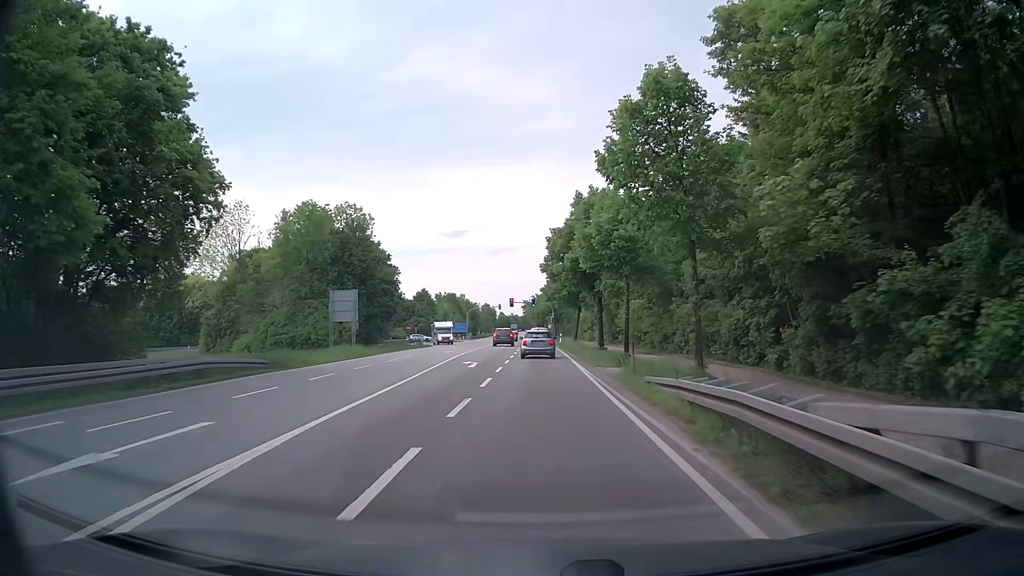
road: secondary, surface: asphalt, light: Day
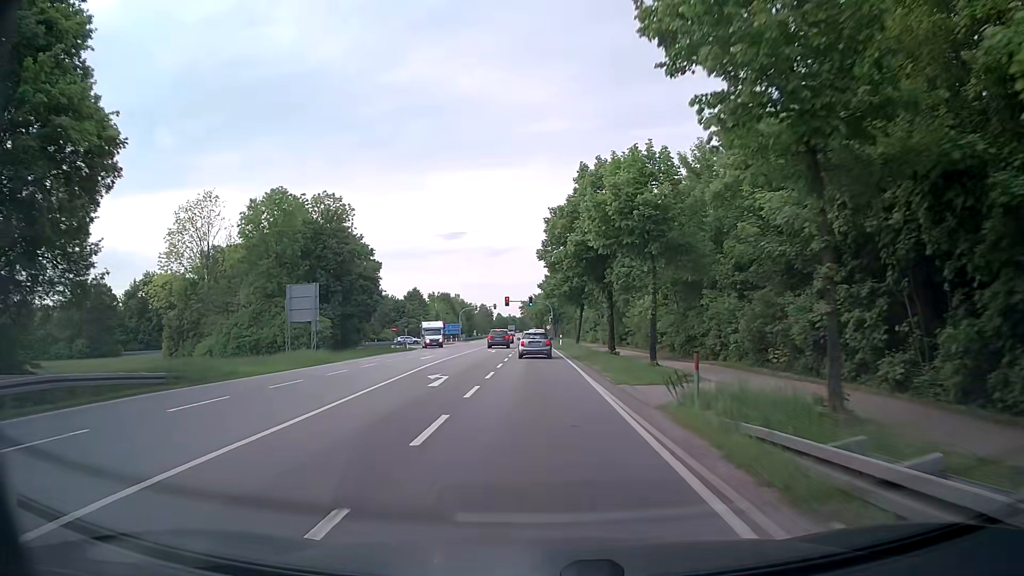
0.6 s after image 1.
(0.0, +8.5) m; 0°
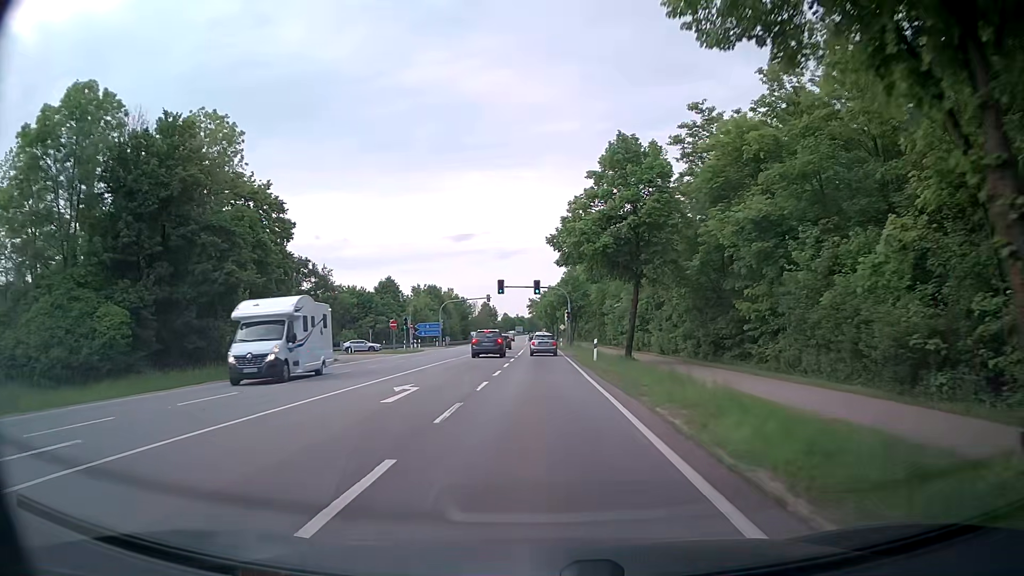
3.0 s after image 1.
(-0.4, +33.9) m; -1°
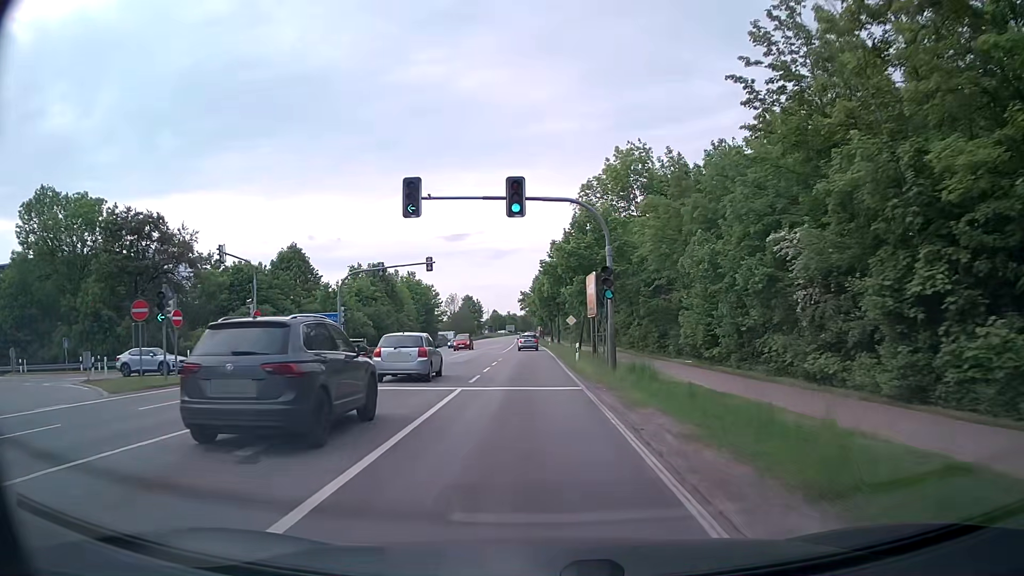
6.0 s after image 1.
(-0.3, +43.1) m; 0°
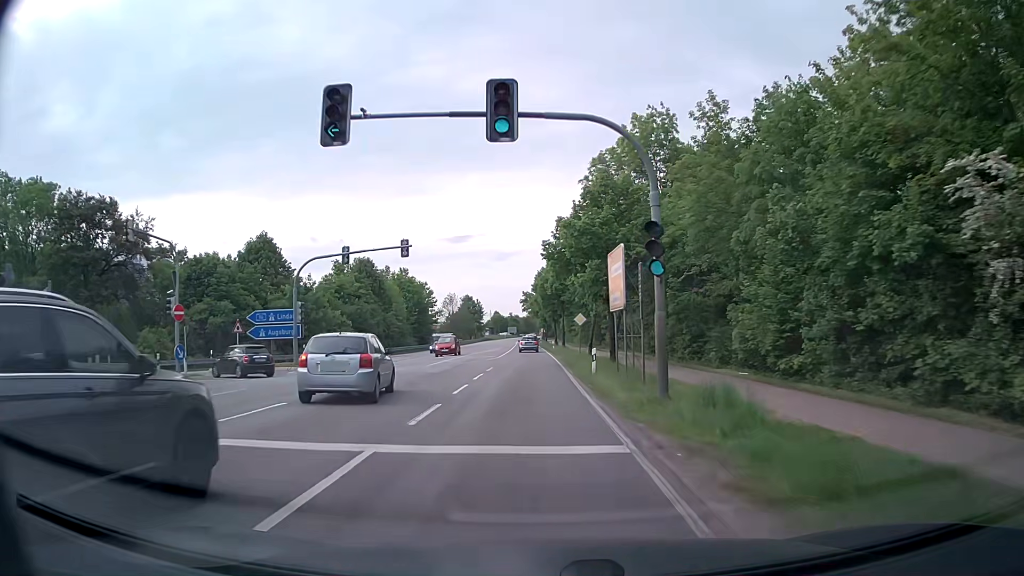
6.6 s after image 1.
(0.0, +9.3) m; 0°
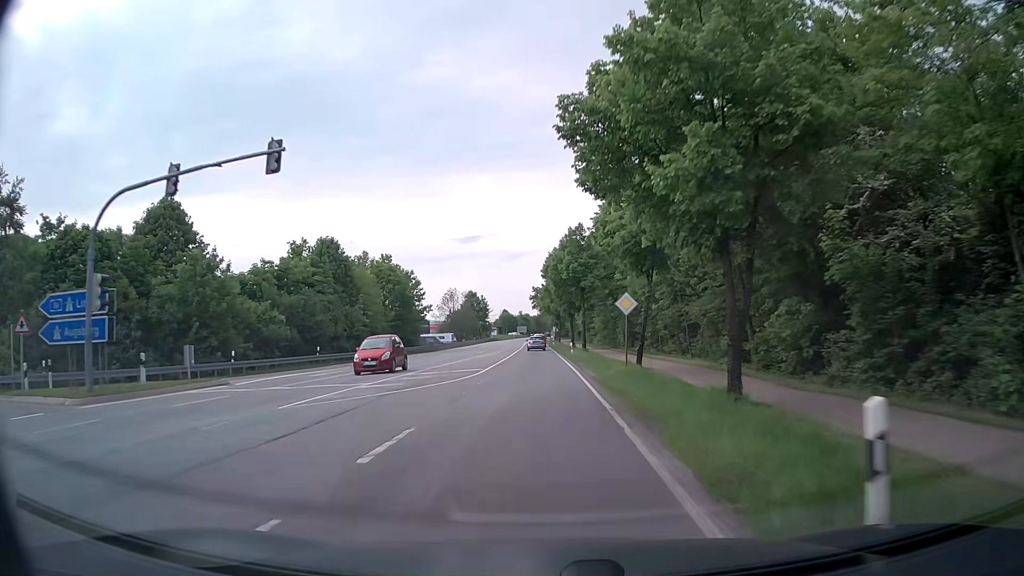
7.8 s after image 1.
(-0.2, +20.0) m; -1°
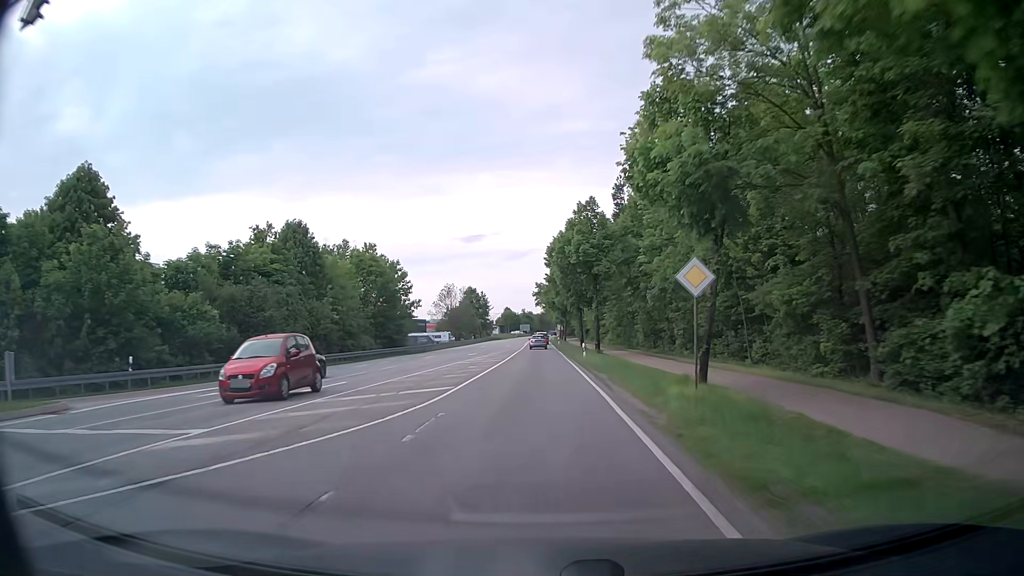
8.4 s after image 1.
(0.0, +10.6) m; 0°
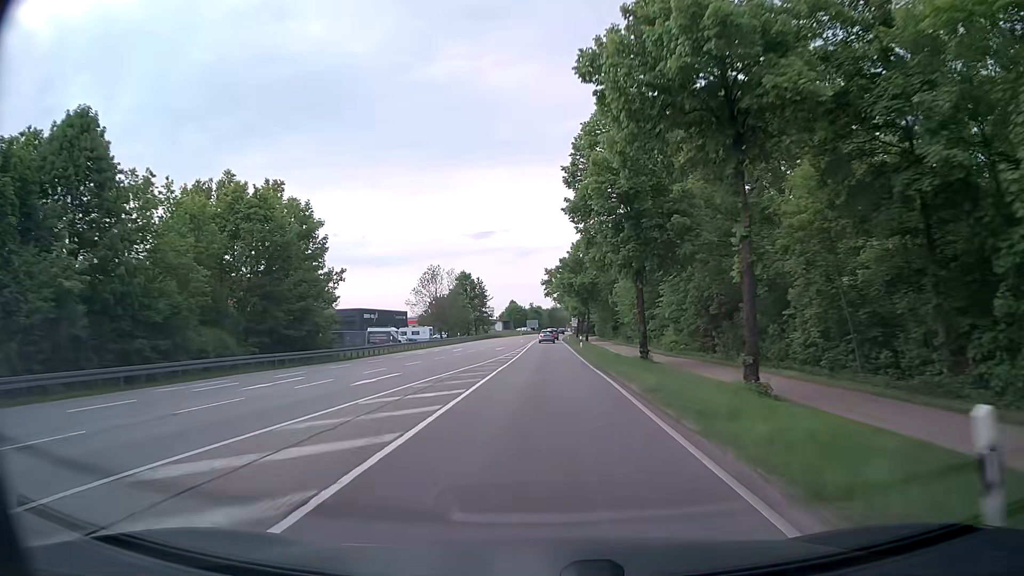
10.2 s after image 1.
(-0.4, +33.0) m; -1°
